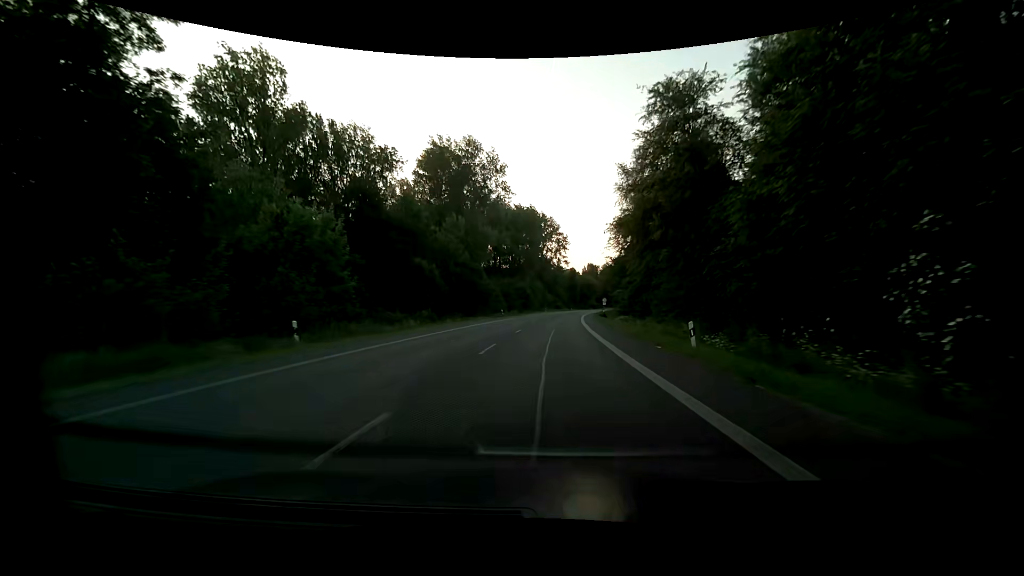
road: primary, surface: asphalt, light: Day
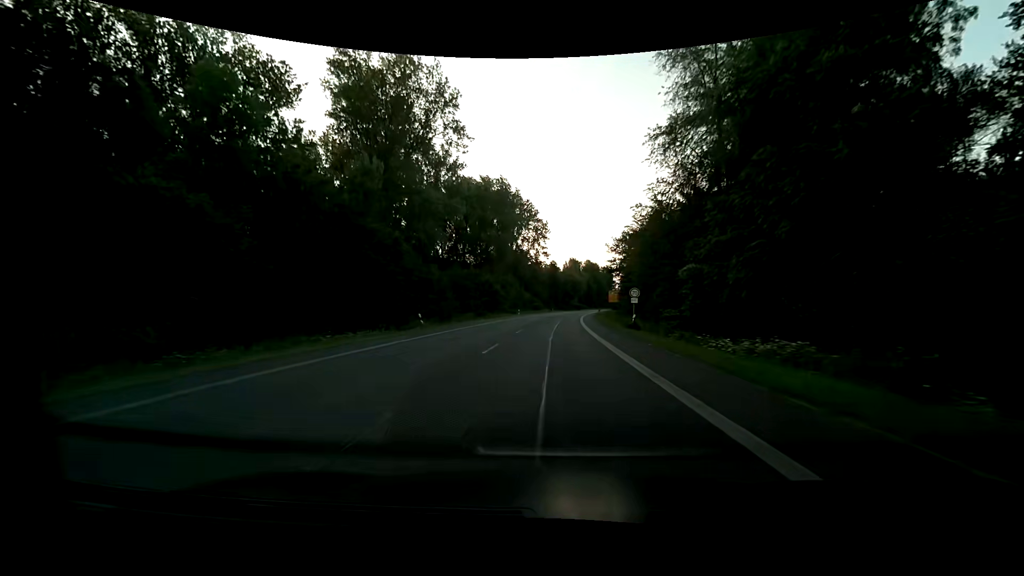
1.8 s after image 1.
(+0.8, +34.8) m; +3°
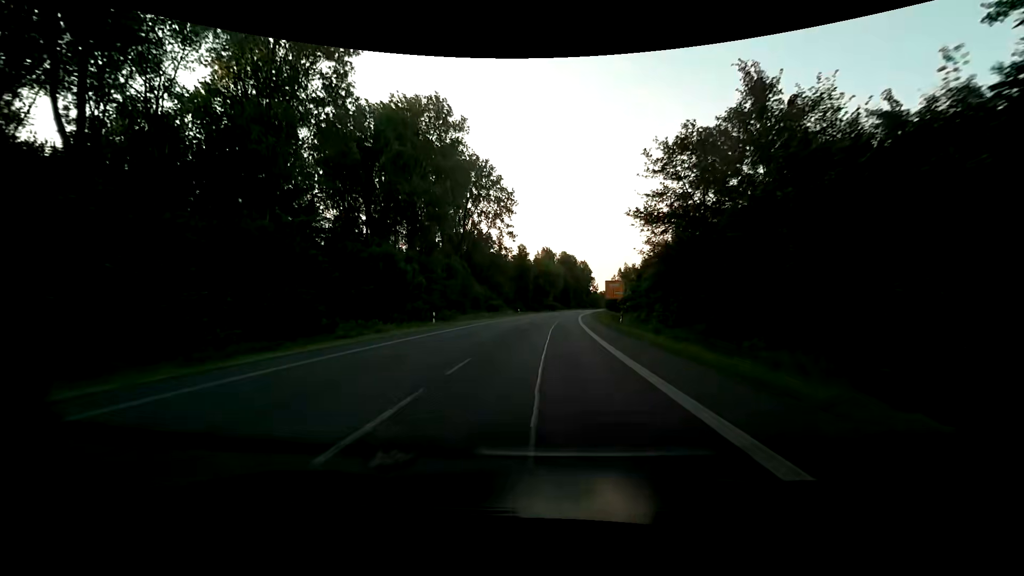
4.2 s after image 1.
(+1.3, +46.4) m; +3°
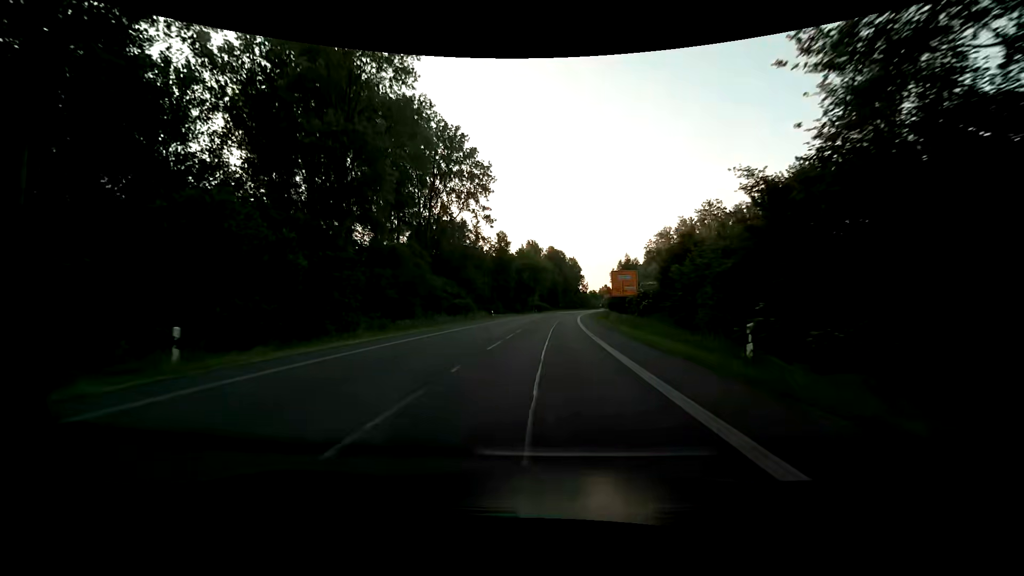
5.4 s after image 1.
(+0.3, +23.2) m; +2°
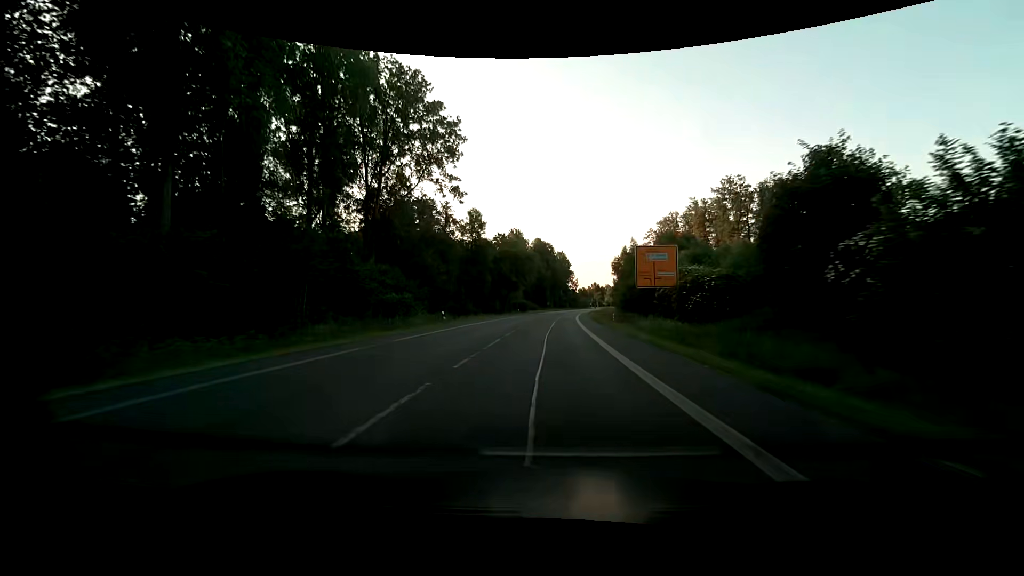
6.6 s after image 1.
(+0.1, +23.2) m; +1°
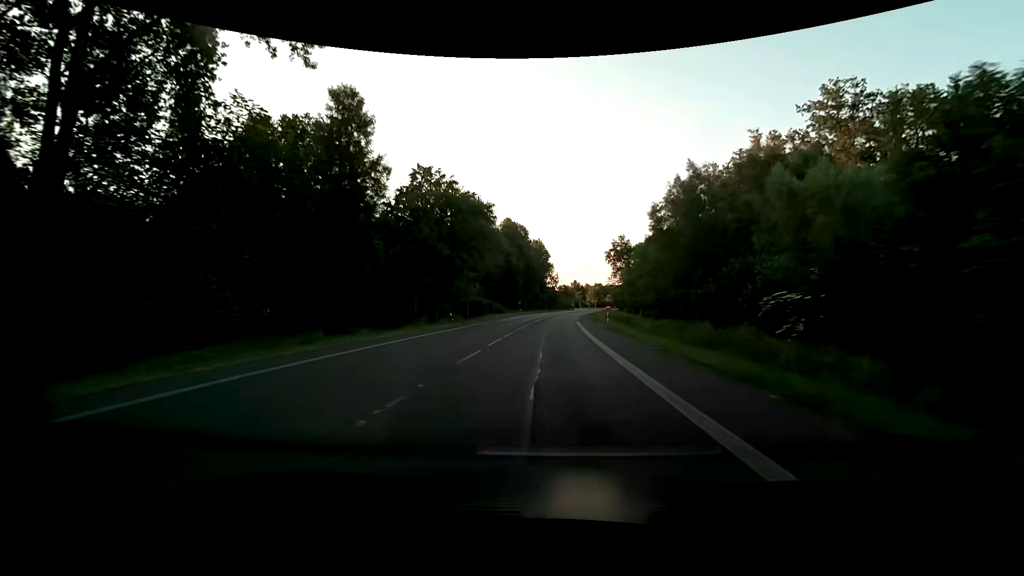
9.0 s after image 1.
(+1.1, +46.4) m; +3°
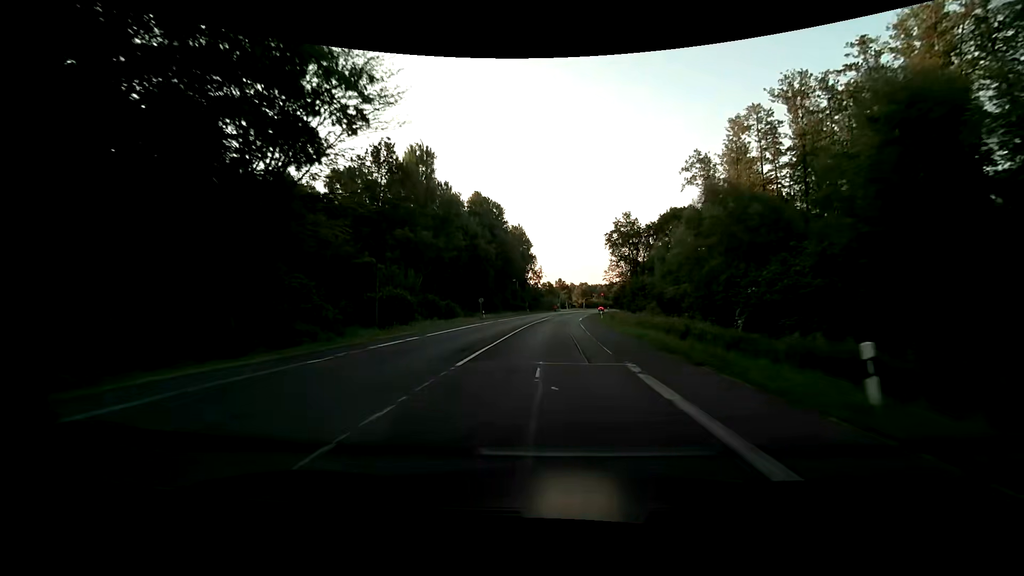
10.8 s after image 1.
(+0.5, +34.8) m; +2°
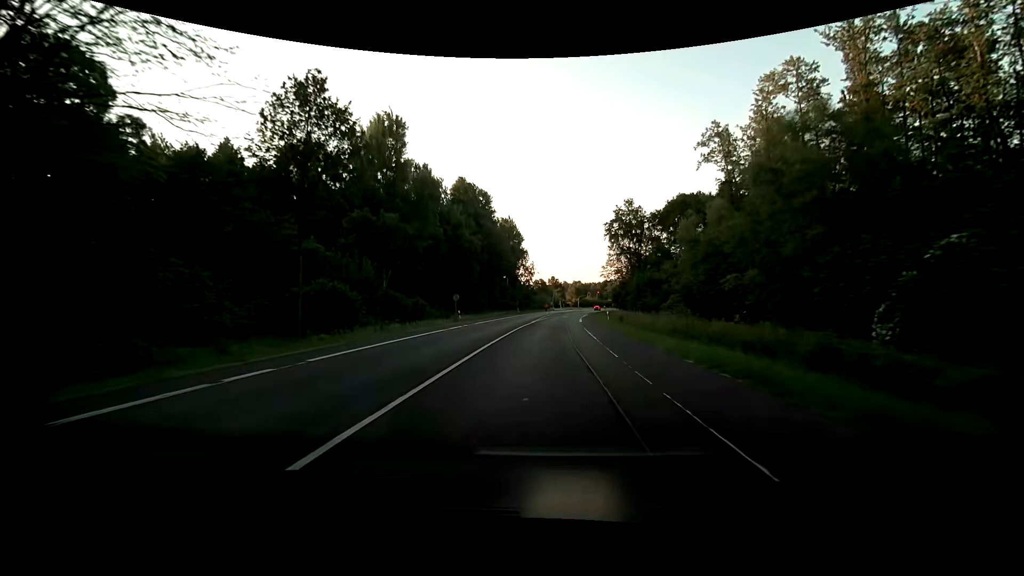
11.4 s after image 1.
(0.0, +11.6) m; 0°
(0, +10) (0, +20) (0, +30) (+1, +40) (+1, +50) (+2, +60) (+2, +70) (+3, +80) (+4, +90) (+4, +100) m
